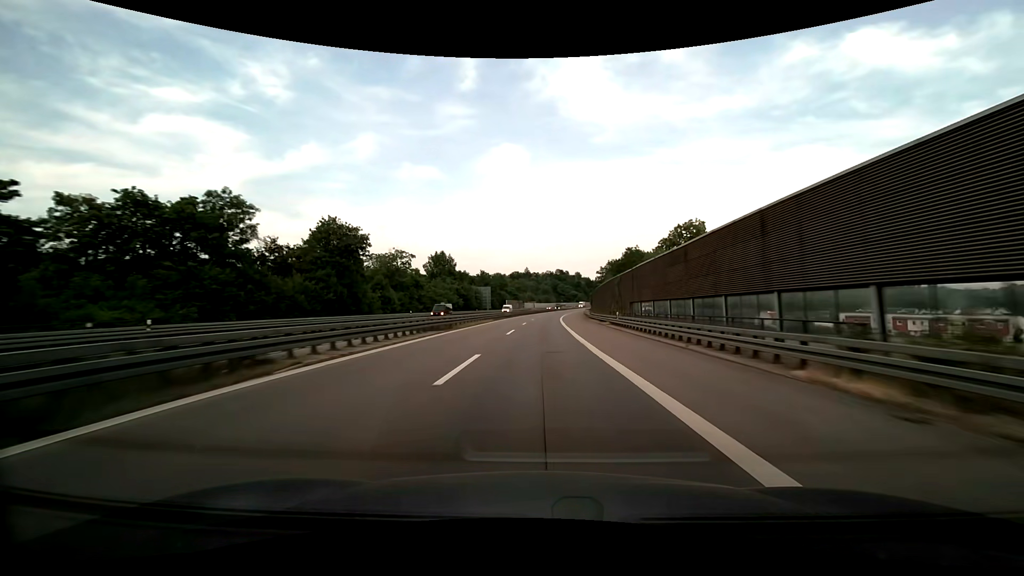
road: motorway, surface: asphalt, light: Day
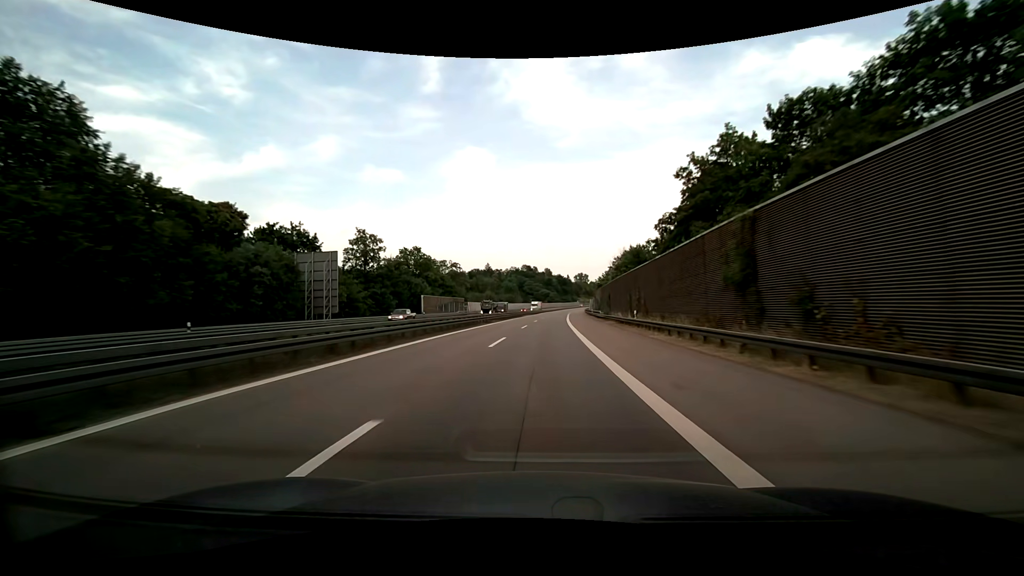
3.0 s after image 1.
(+3.5, +98.8) m; +4°
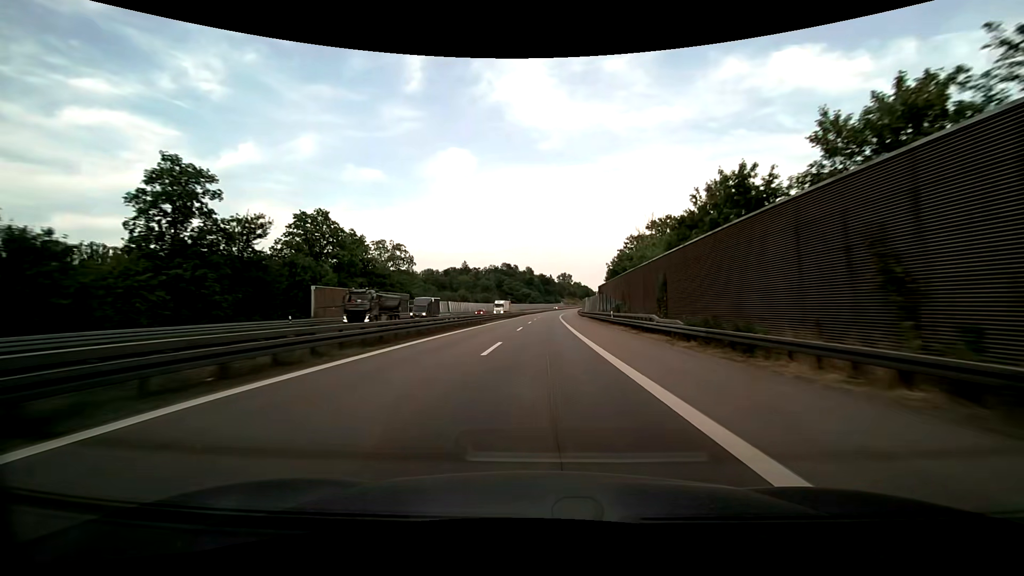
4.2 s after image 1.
(+0.7, +39.4) m; +2°
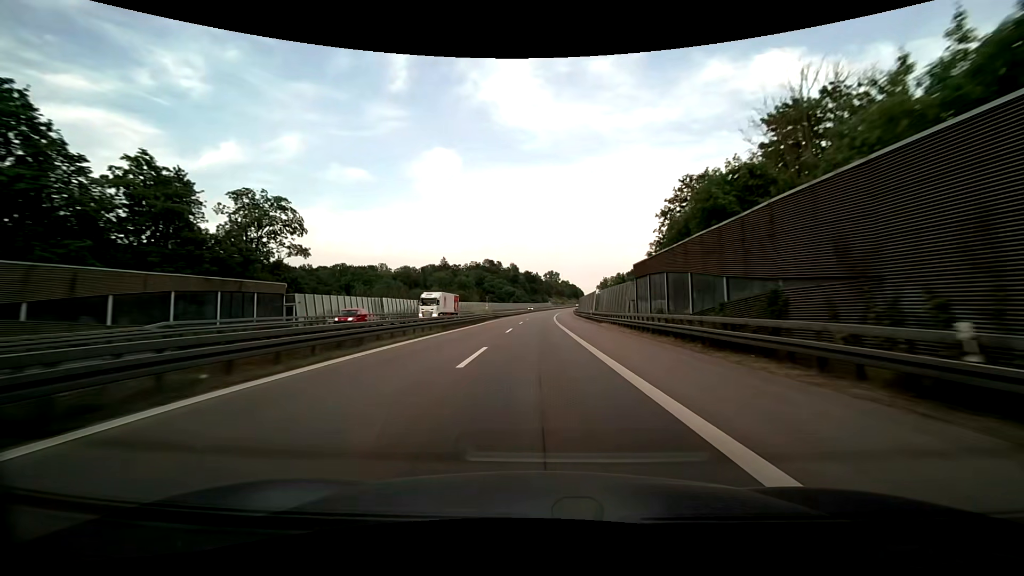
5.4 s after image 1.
(+0.6, +39.4) m; +2°
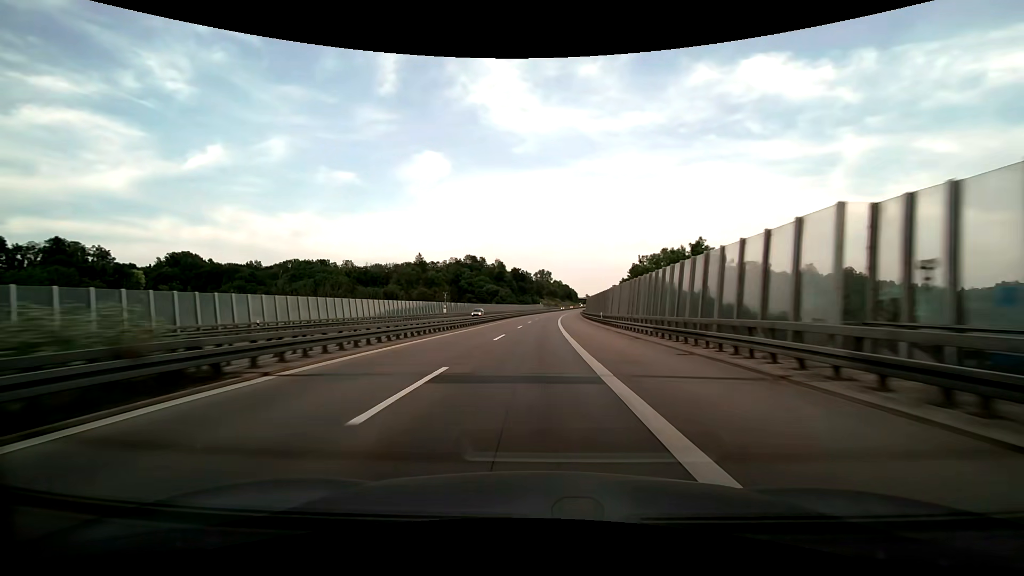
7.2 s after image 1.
(+0.8, +59.2) m; +1°
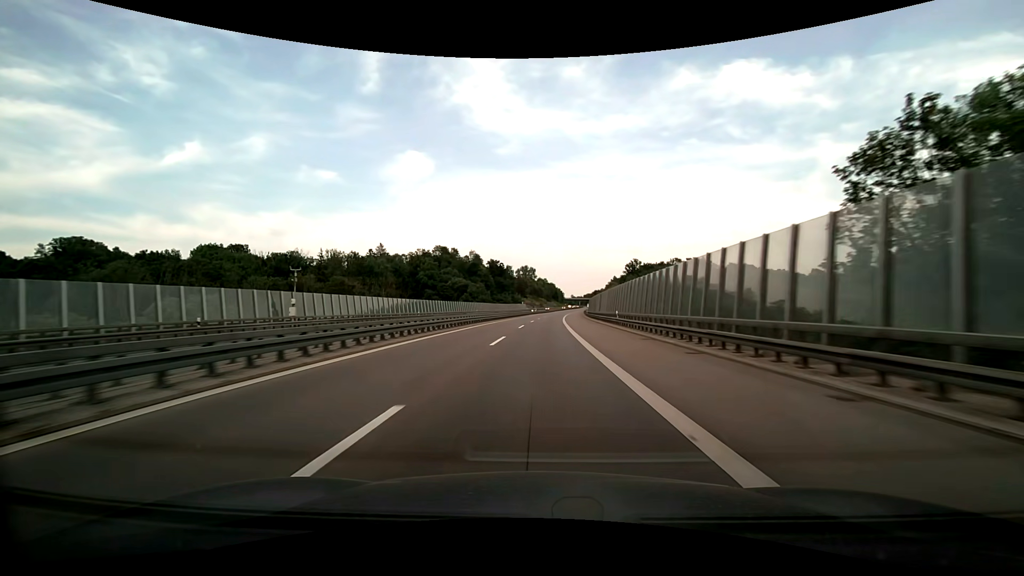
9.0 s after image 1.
(+0.7, +59.4) m; +2°
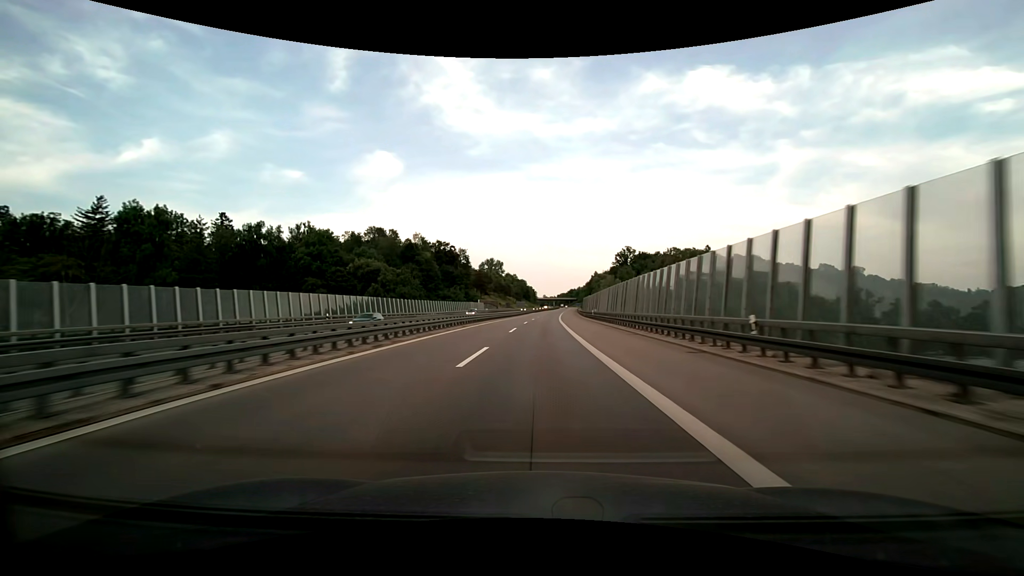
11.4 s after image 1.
(+2.2, +79.3) m; +3°
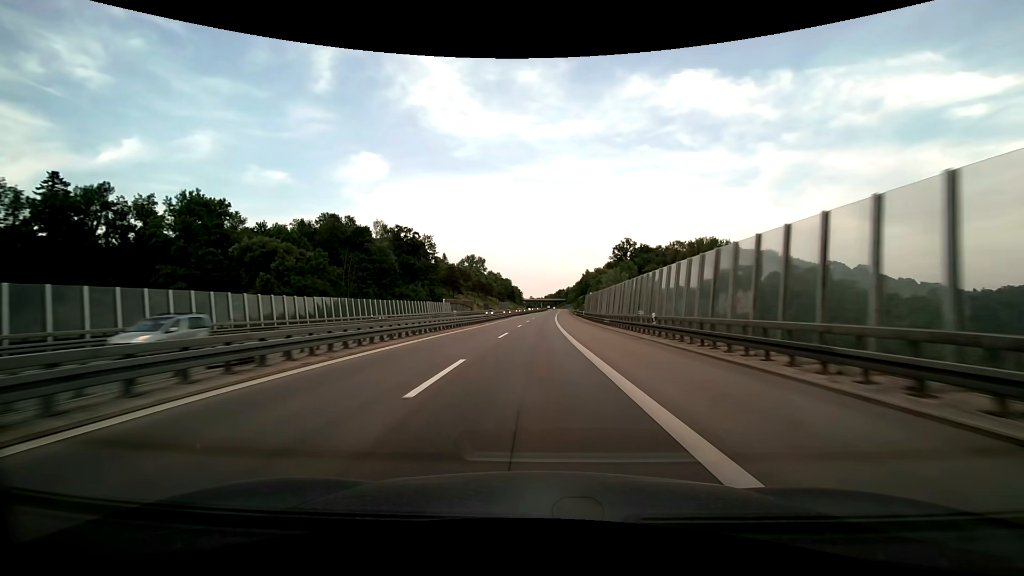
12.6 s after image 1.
(+0.6, +39.6) m; +2°
(0, +10) (0, +20) (0, +30) (0, +40) (+1, +50) (+1, +60) (+1, +70) (+1, +80) (+2, +90) (+2, +100) m
